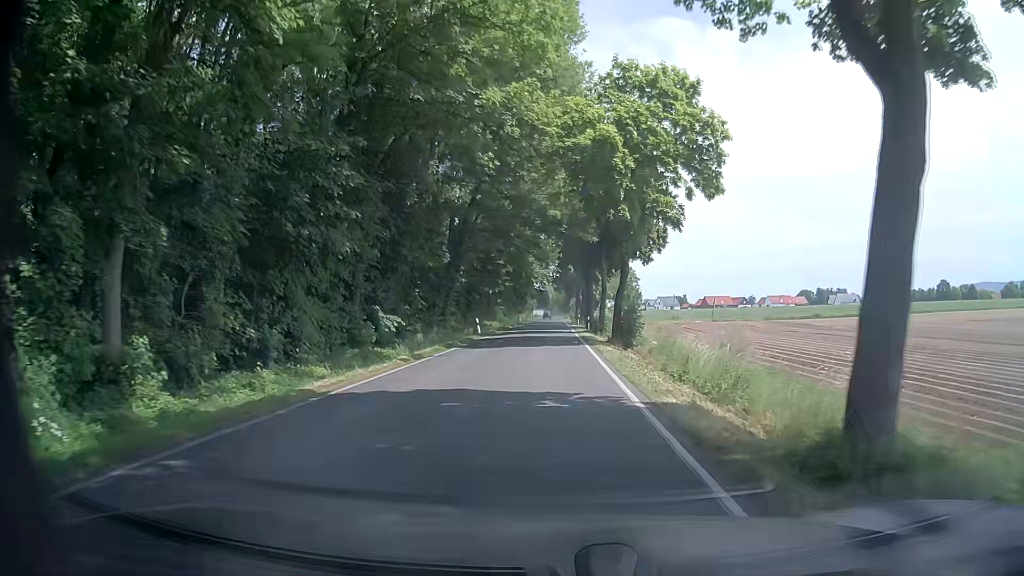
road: secondary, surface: asphalt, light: Day
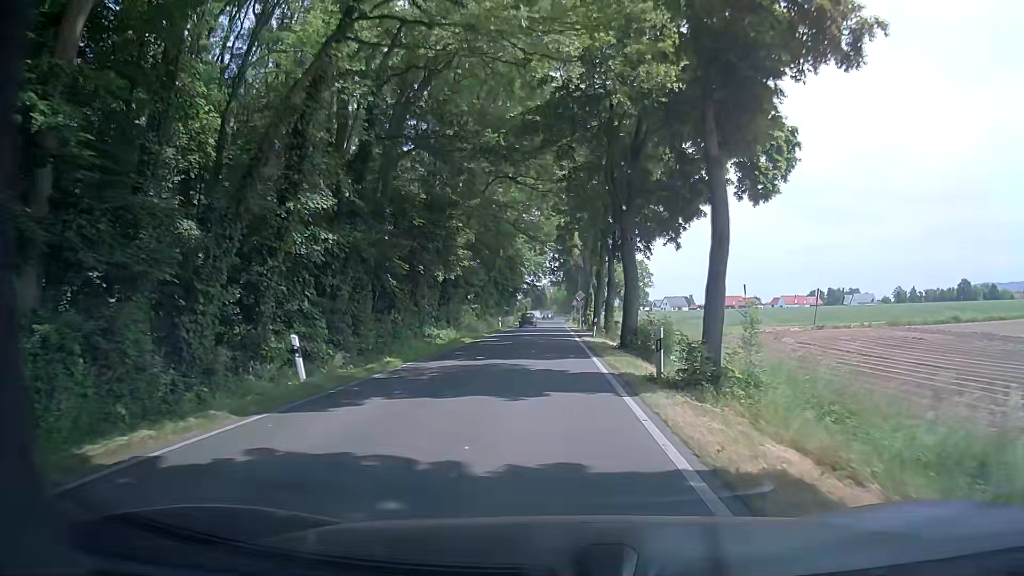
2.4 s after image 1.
(+0.4, +31.7) m; 0°
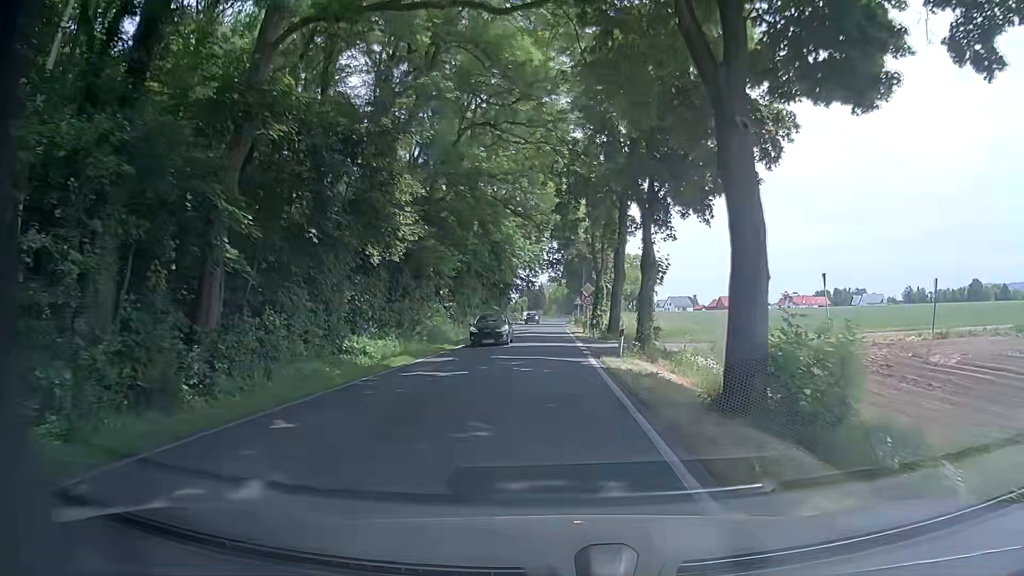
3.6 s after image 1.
(+0.1, +15.8) m; 0°
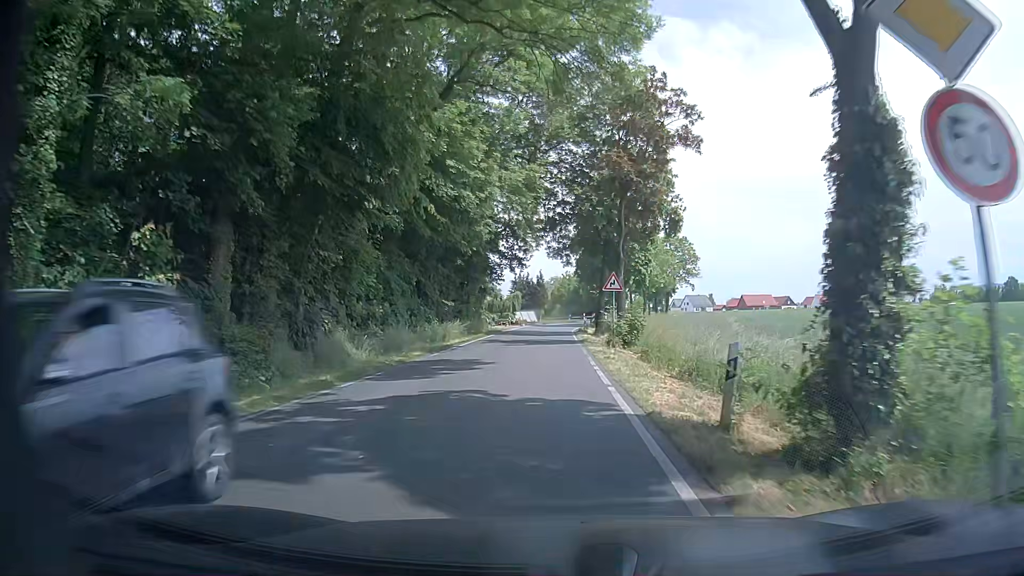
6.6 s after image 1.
(-0.3, +39.6) m; 0°
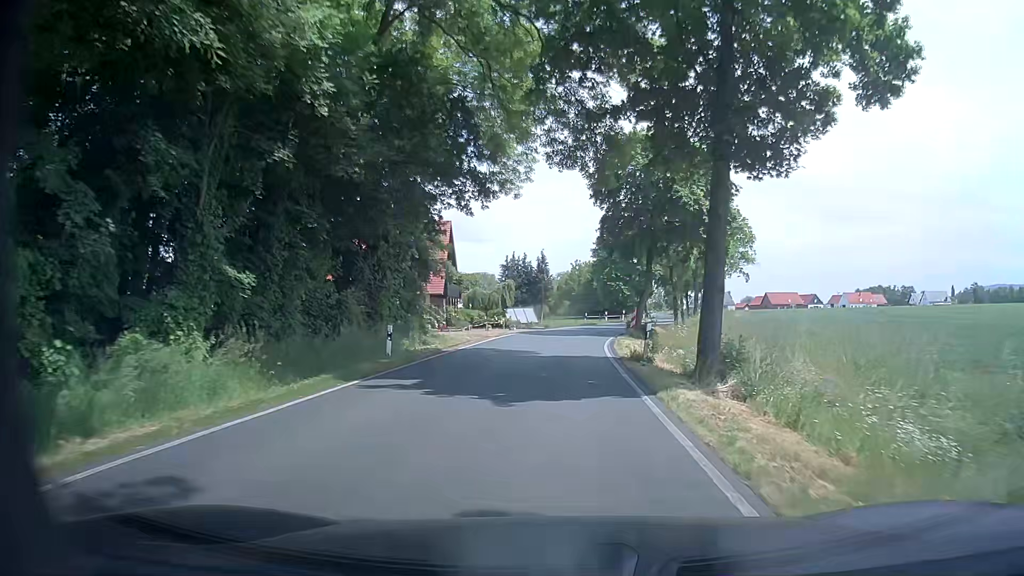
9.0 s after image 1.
(-0.1, +31.7) m; -1°
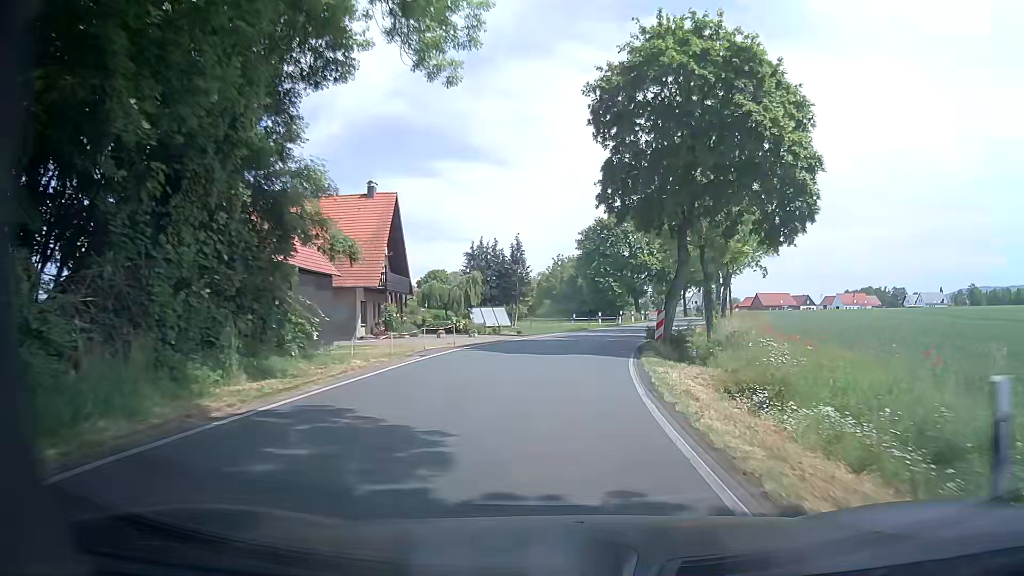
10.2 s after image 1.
(+0.5, +15.8) m; +3°
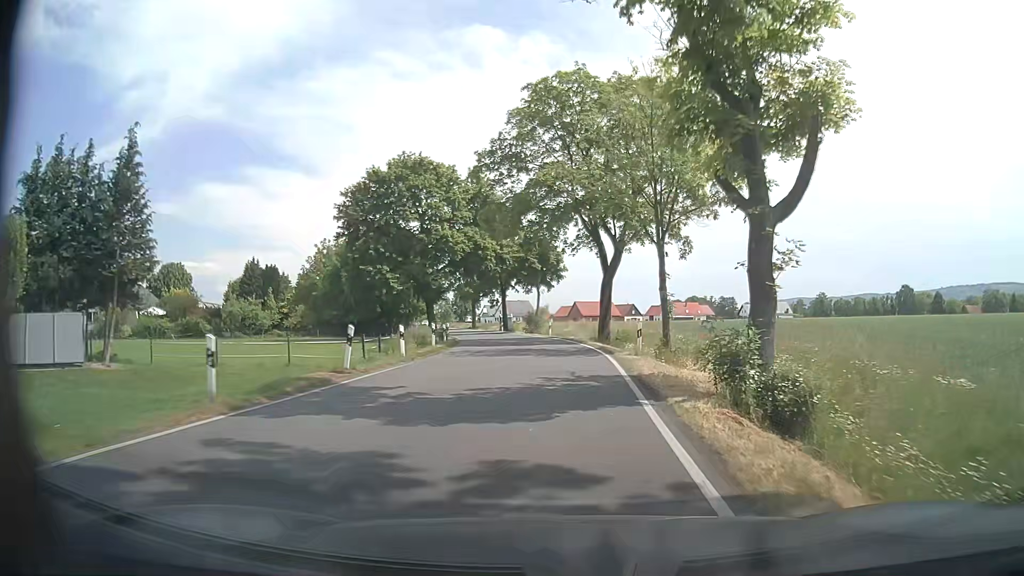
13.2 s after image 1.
(+4.5, +39.0) m; +17°
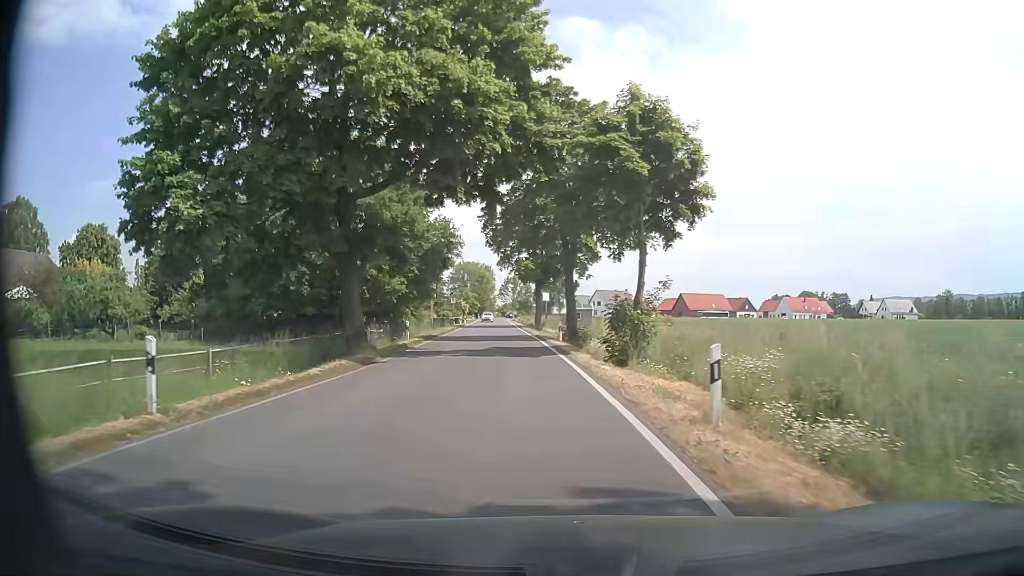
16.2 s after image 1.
(-0.9, +39.4) m; -8°
(0, +10) (-1, +20) (-2, +30) (-3, +40) (-4, +50) (-5, +60) (-6, +70) (-7, +80) (-8, +90) (-9, +100) m
